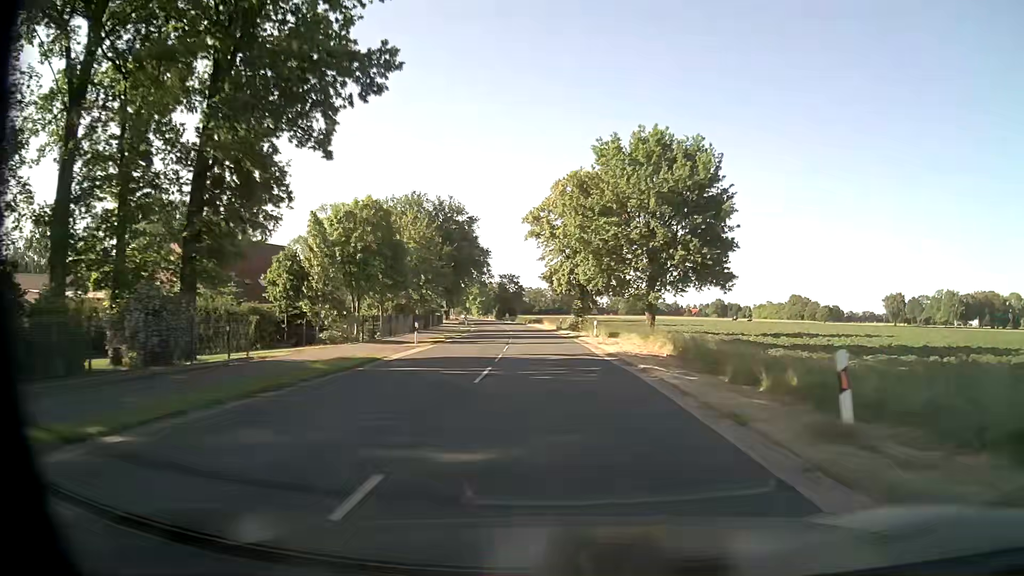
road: secondary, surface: asphalt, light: Day
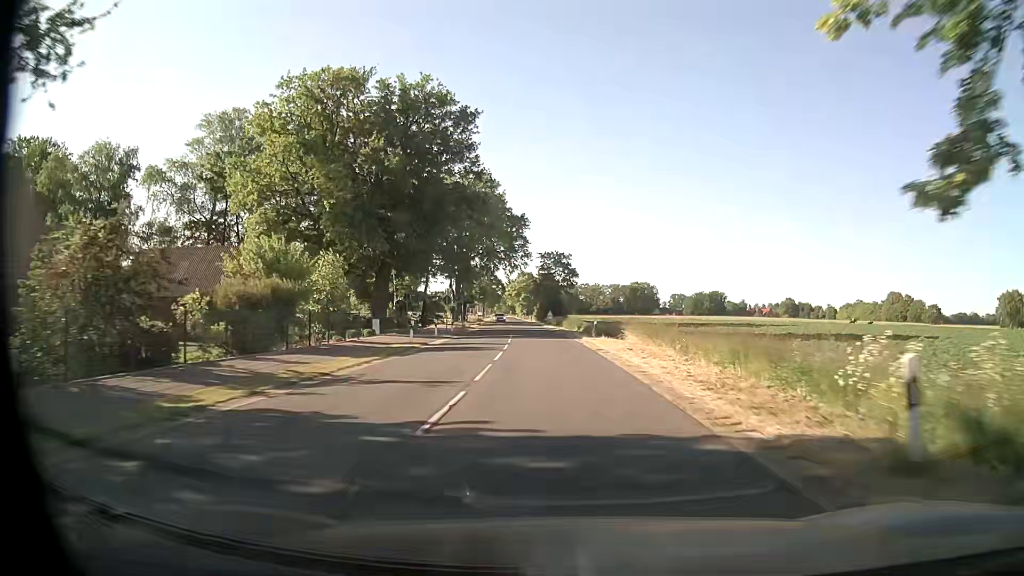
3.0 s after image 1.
(-2.3, +53.9) m; -5°
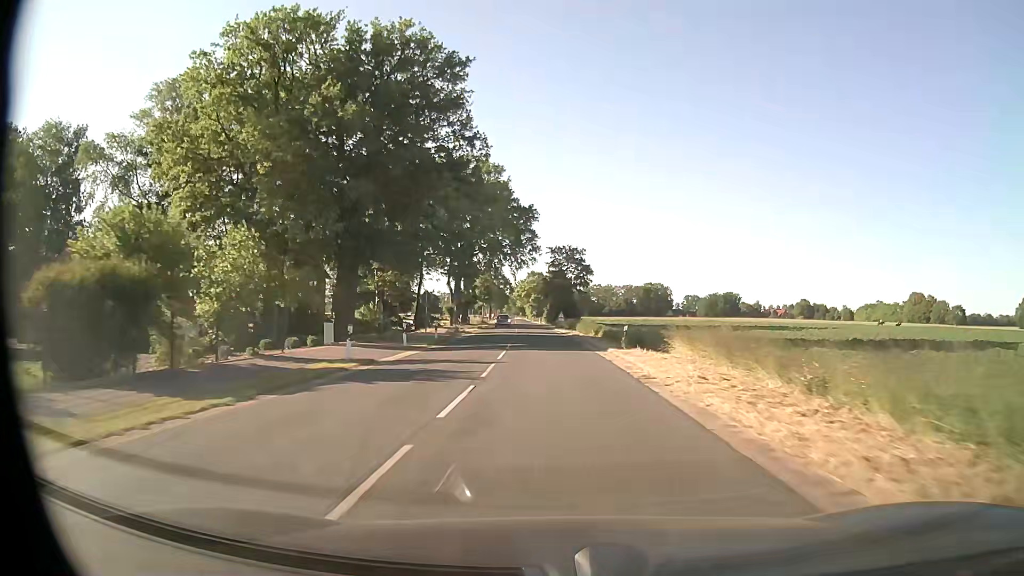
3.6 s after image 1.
(0.0, +10.8) m; 0°
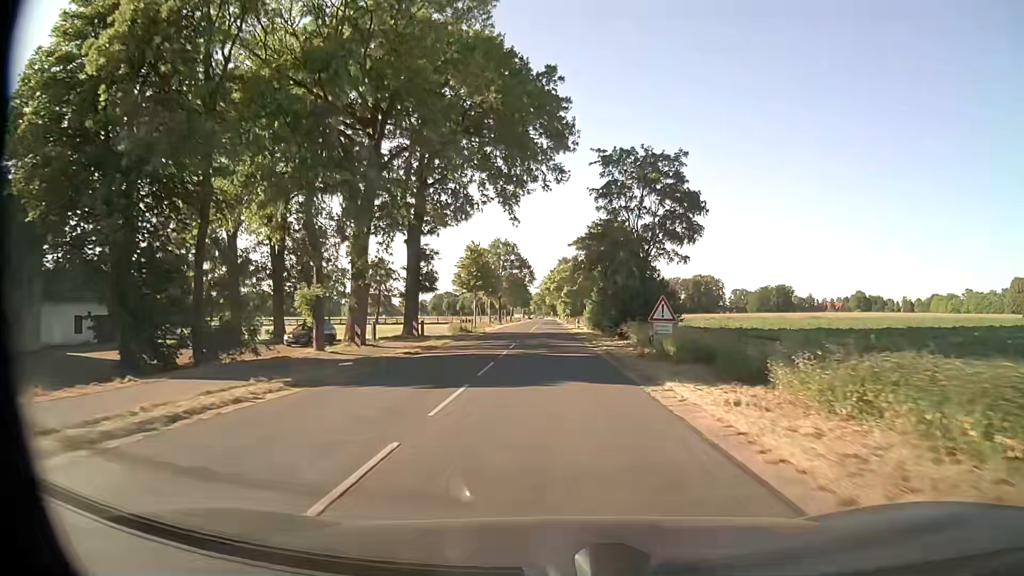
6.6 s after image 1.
(-1.7, +54.0) m; -3°
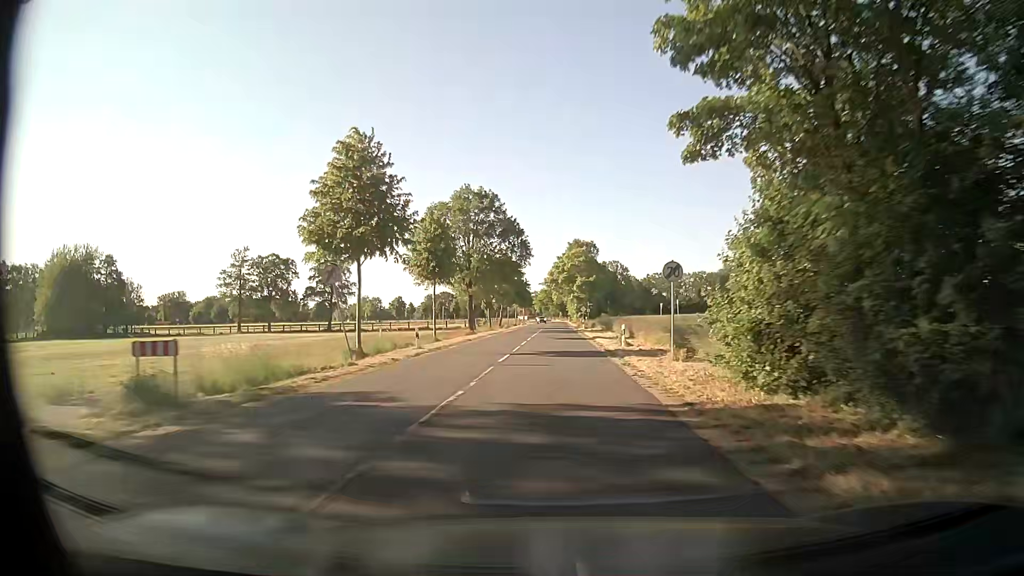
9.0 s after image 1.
(-0.1, +43.2) m; -1°
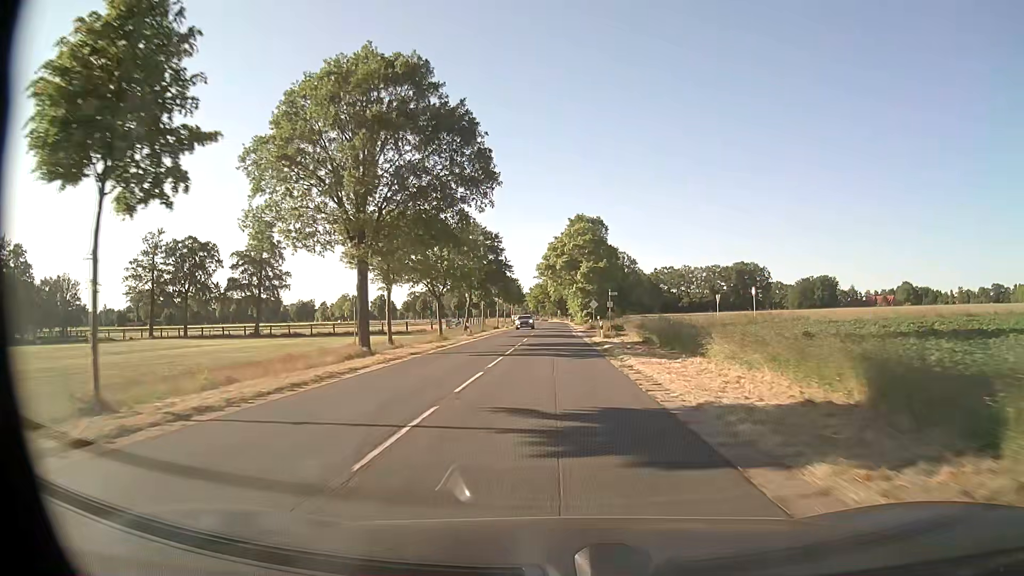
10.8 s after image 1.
(+0.2, +32.4) m; 0°
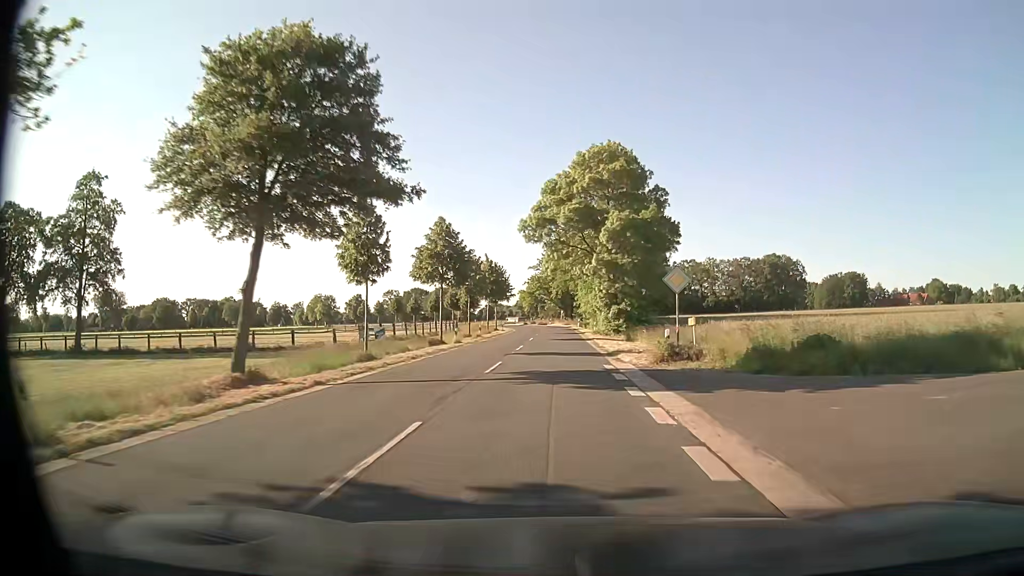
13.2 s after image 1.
(0.0, +43.1) m; 0°
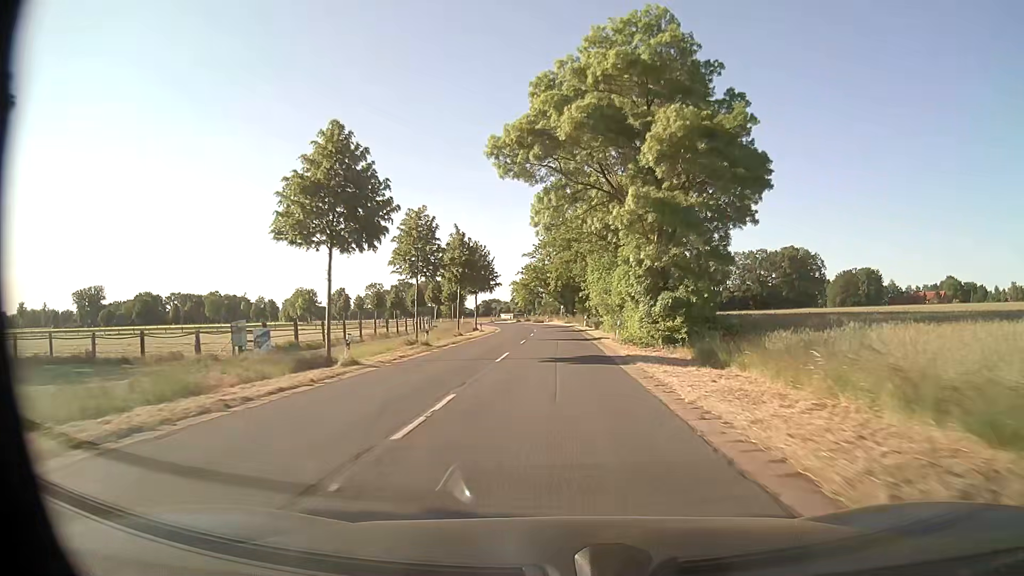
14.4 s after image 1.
(+0.1, +21.6) m; 0°
(0, +10) (0, +20) (0, +30) (0, +40) (0, +50) (-1, +60) (-1, +70) (-2, +80) (-3, +90) (-5, +100) m
